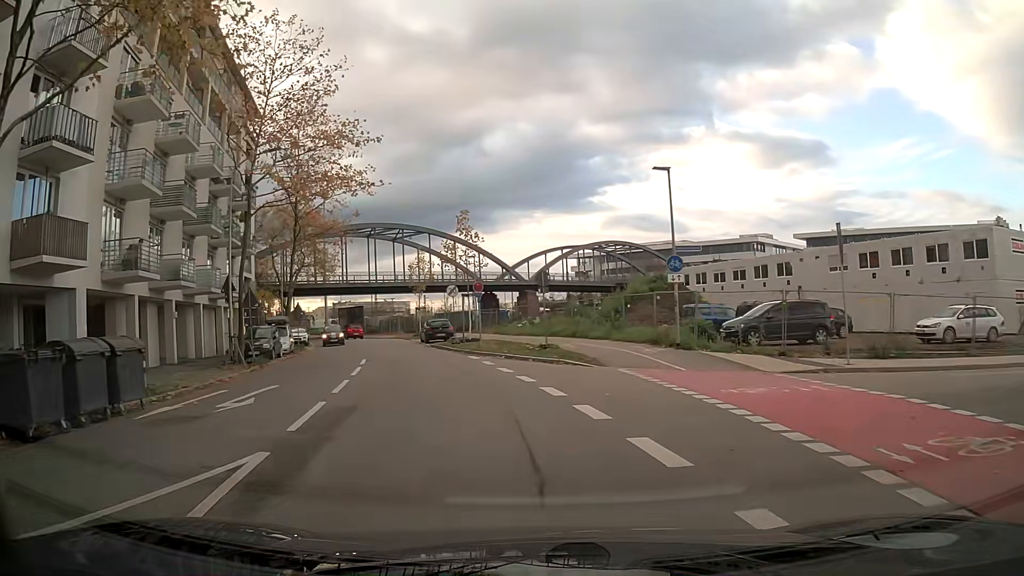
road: tertiary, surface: asphalt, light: Day
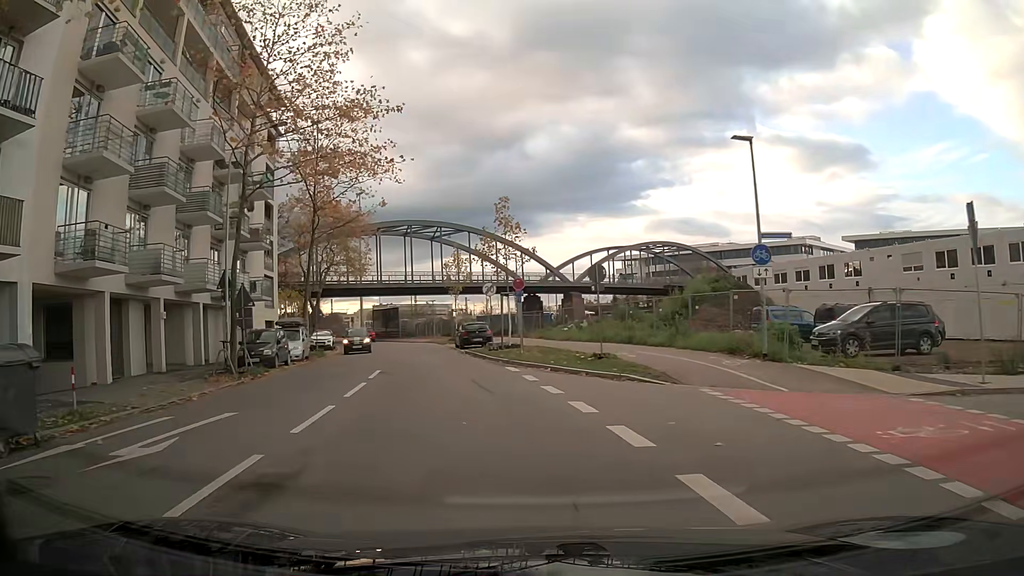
(-0.1, +4.6) m; -2°
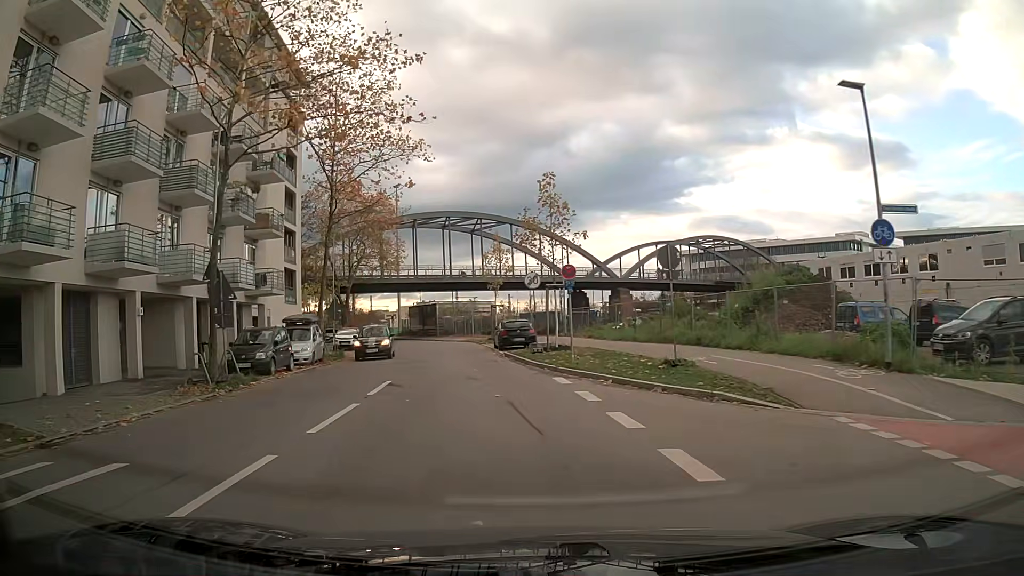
(-0.1, +4.7) m; -3°
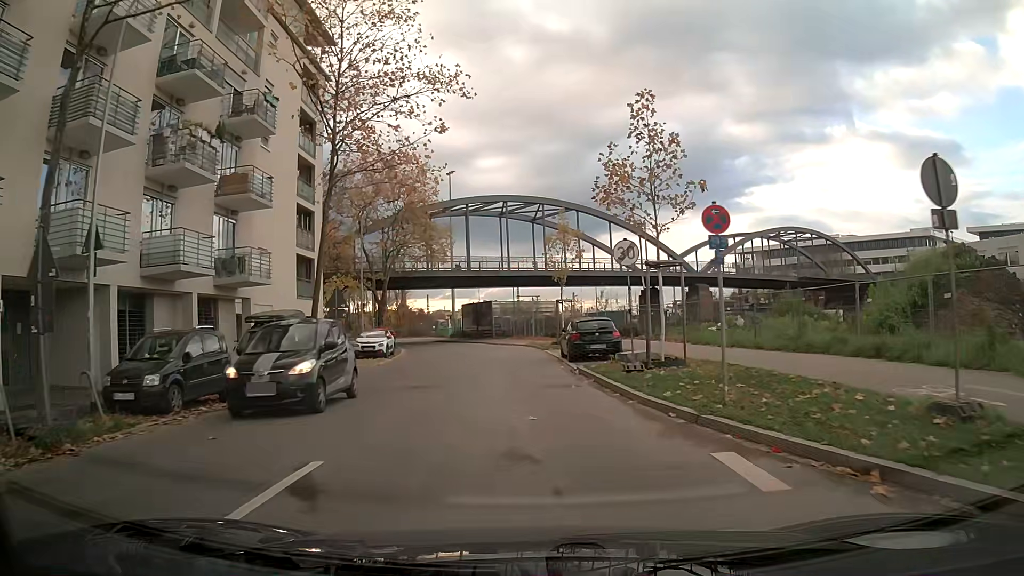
(-0.6, +9.5) m; -5°
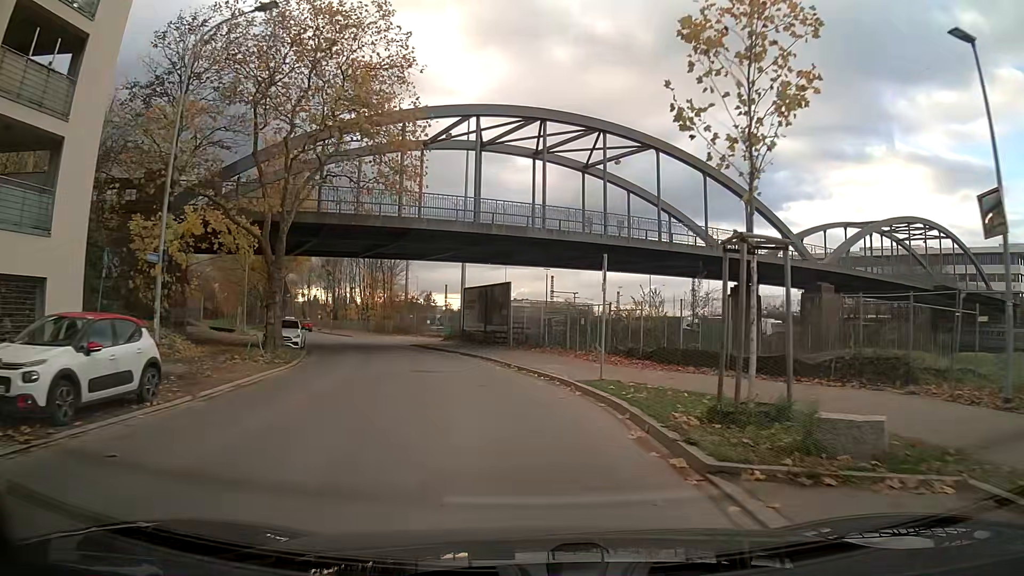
(-0.9, +27.0) m; -4°
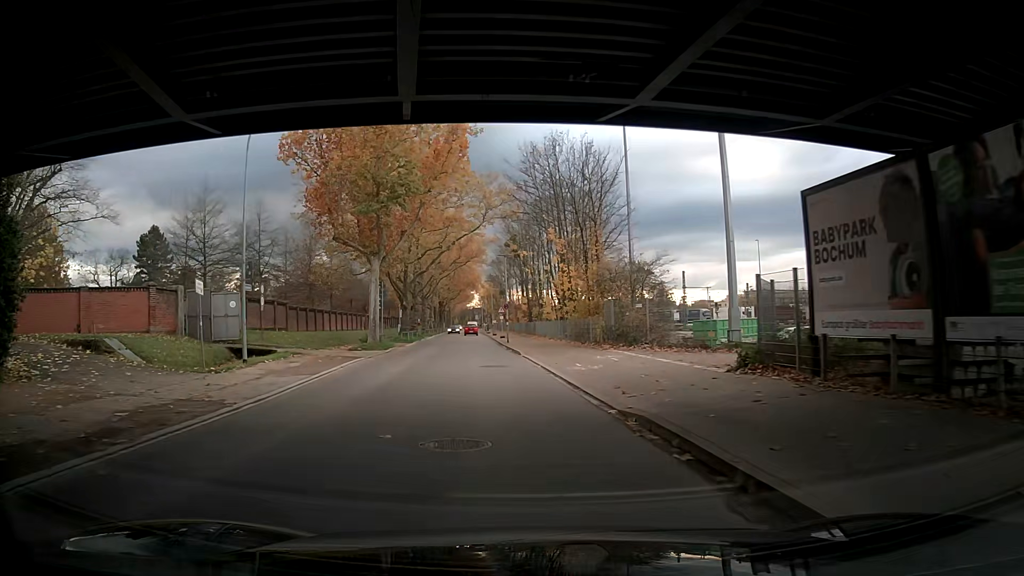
(-4.9, +31.0) m; -19°
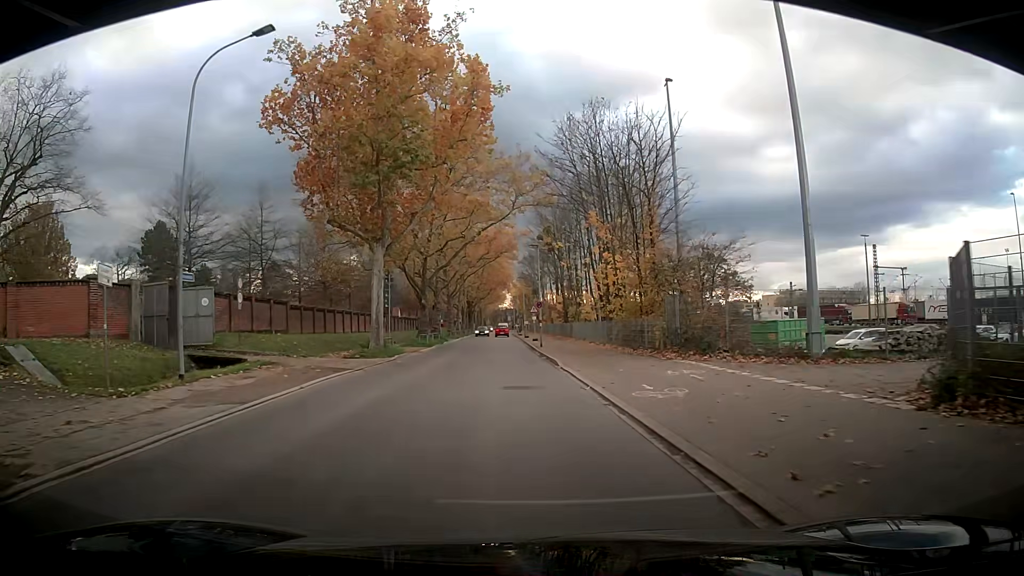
(-0.1, +6.8) m; -2°
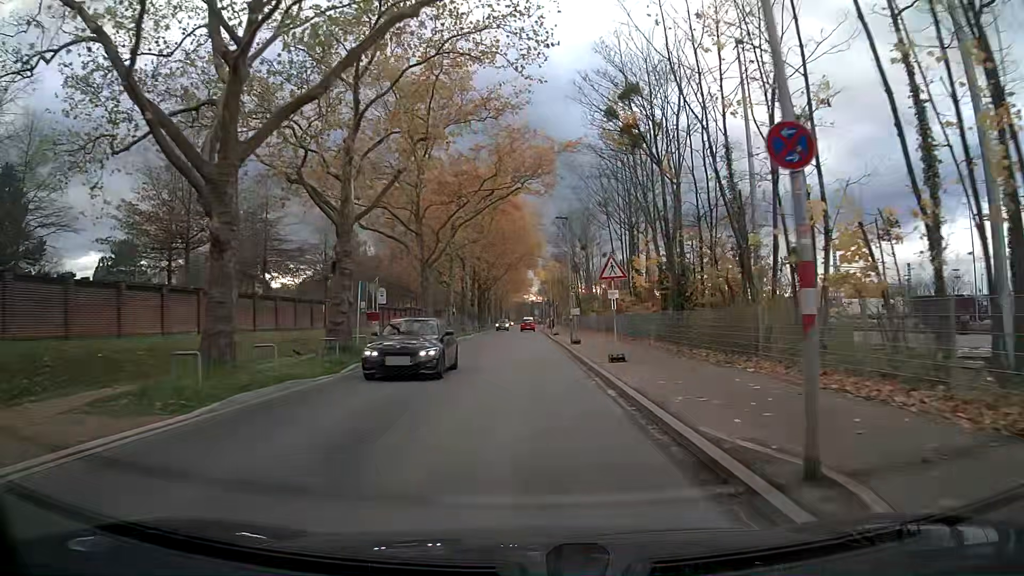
(-1.1, +36.2) m; -2°
